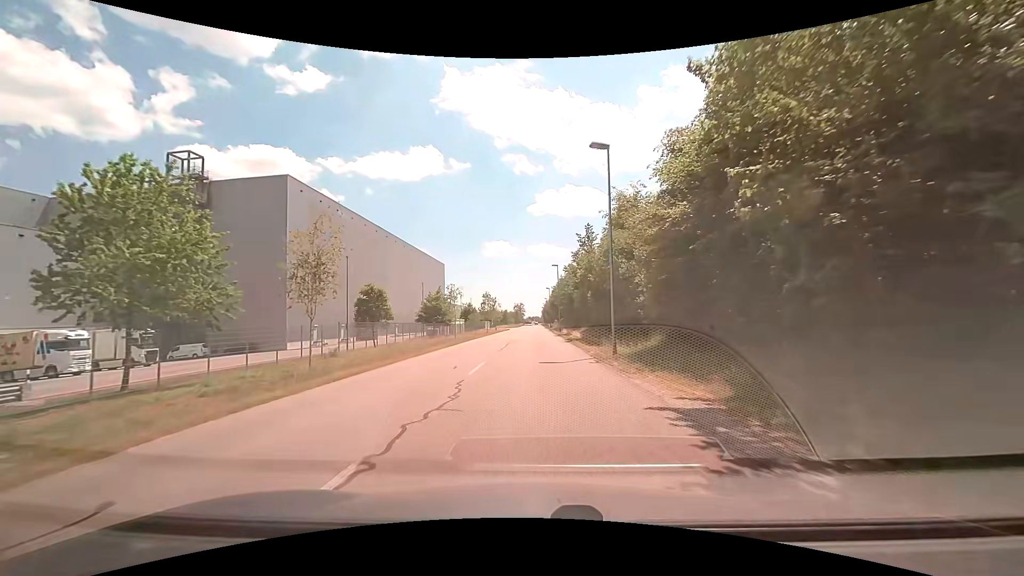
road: unclassified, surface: asphalt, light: Day
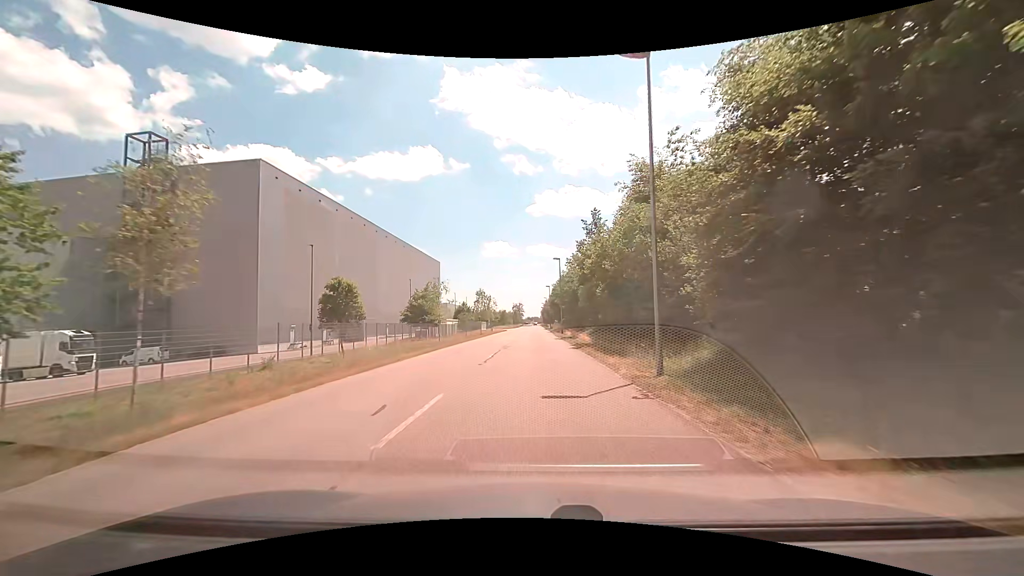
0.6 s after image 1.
(0.0, +7.4) m; 0°
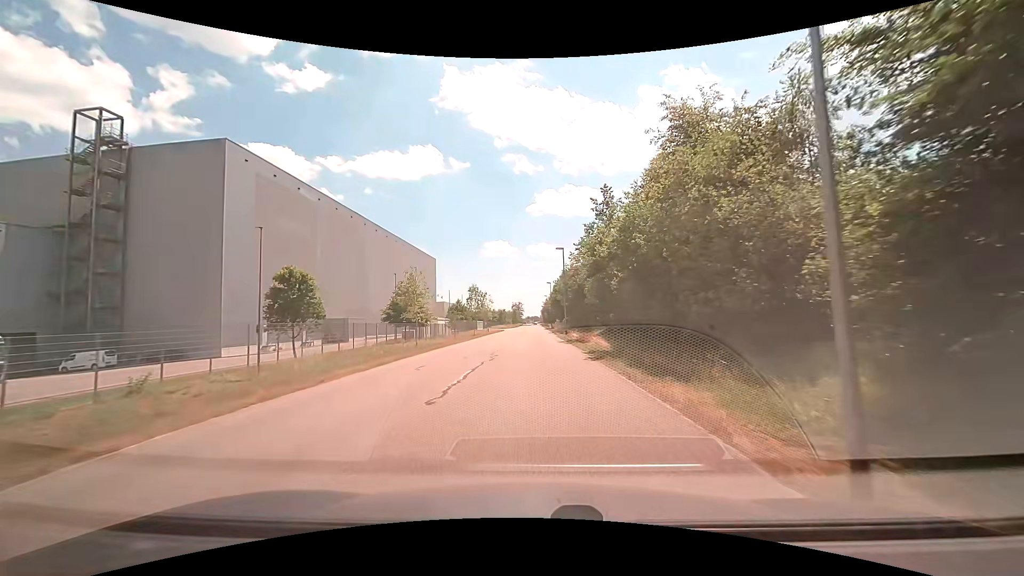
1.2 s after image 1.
(0.0, +7.6) m; 0°
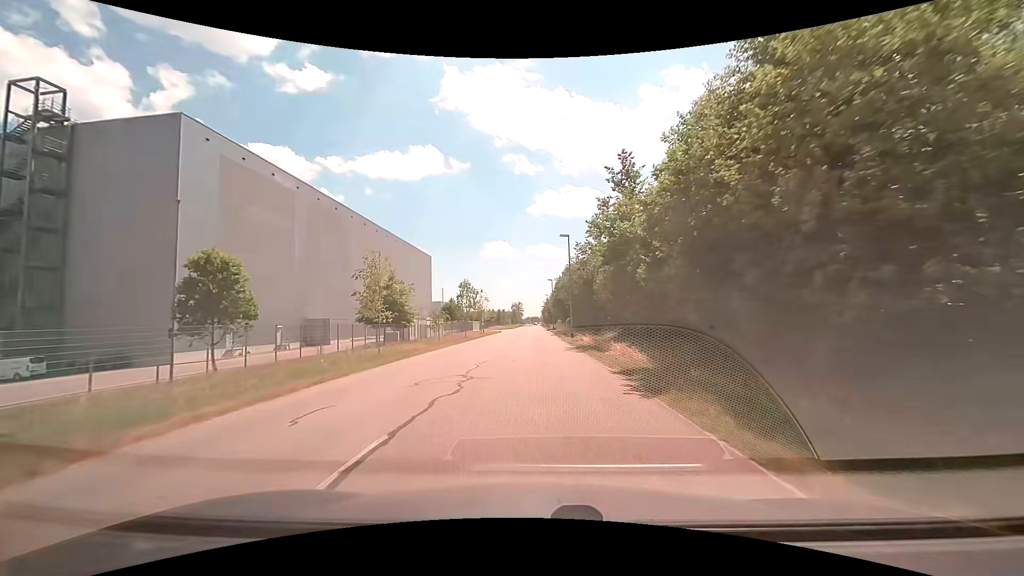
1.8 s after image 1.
(0.0, +7.8) m; 0°
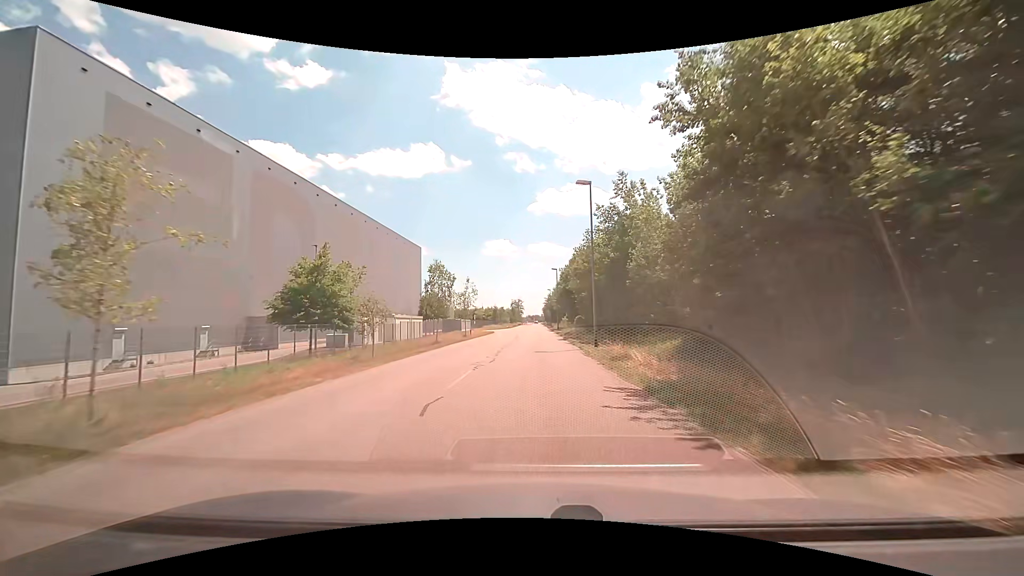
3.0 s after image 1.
(-0.1, +16.0) m; -1°
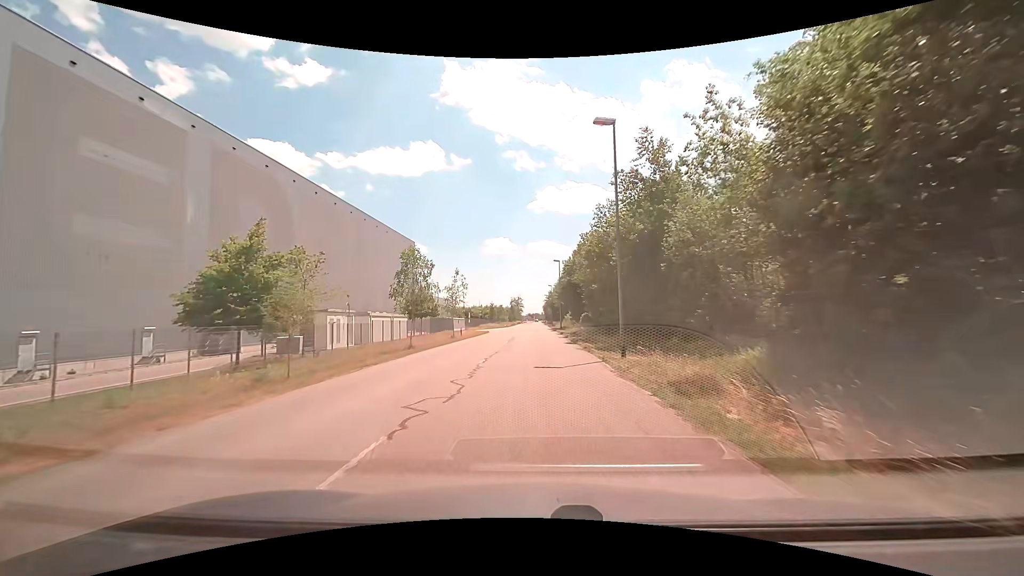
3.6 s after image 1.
(0.0, +7.9) m; +1°
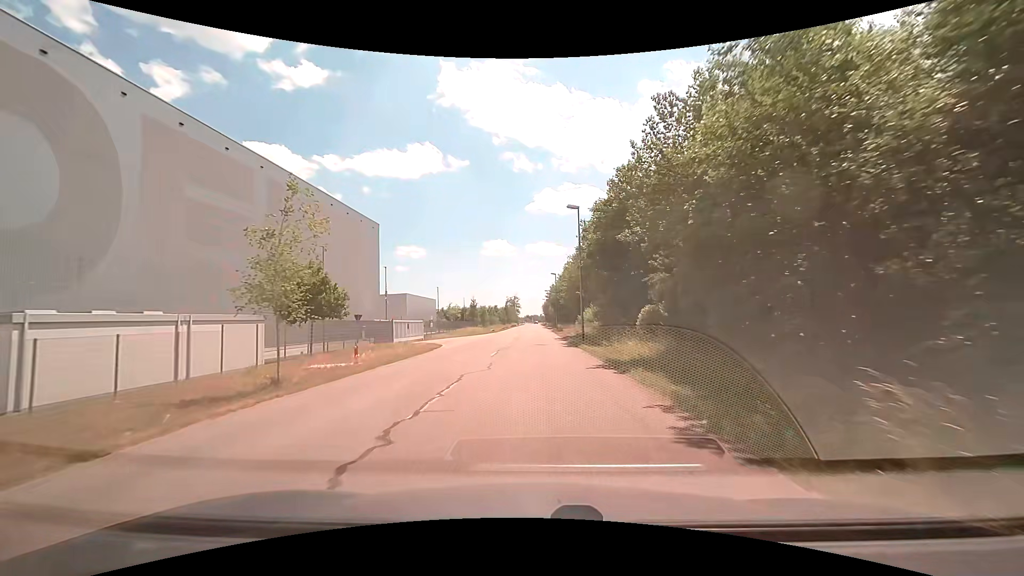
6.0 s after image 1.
(-0.1, +30.8) m; 0°
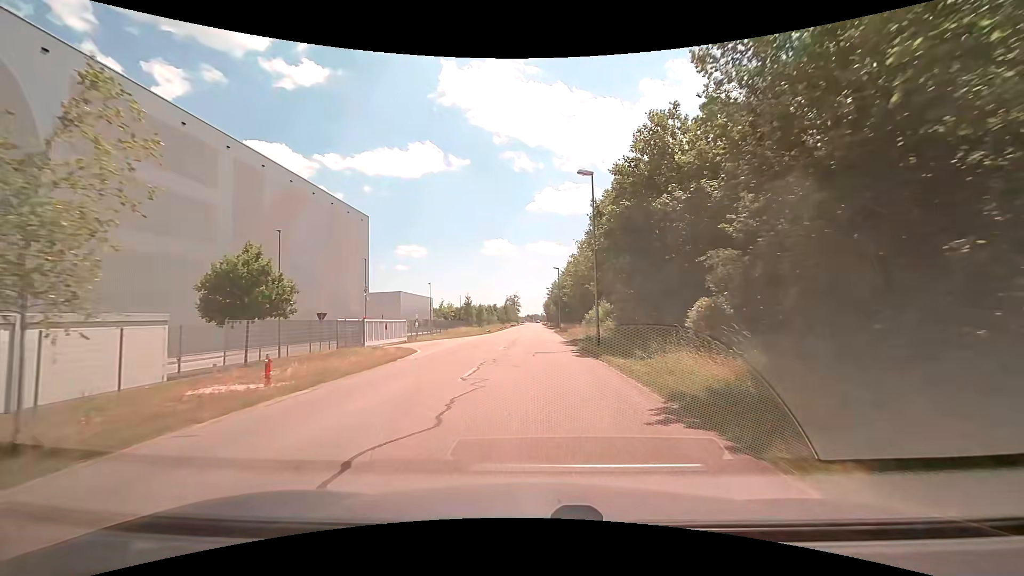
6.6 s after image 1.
(0.0, +7.5) m; 0°
(0, +10) (0, +20) (0, +30) (0, +40) (0, +50) (0, +60) (0, +70) (0, +80) (0, +90) (0, +100) m
